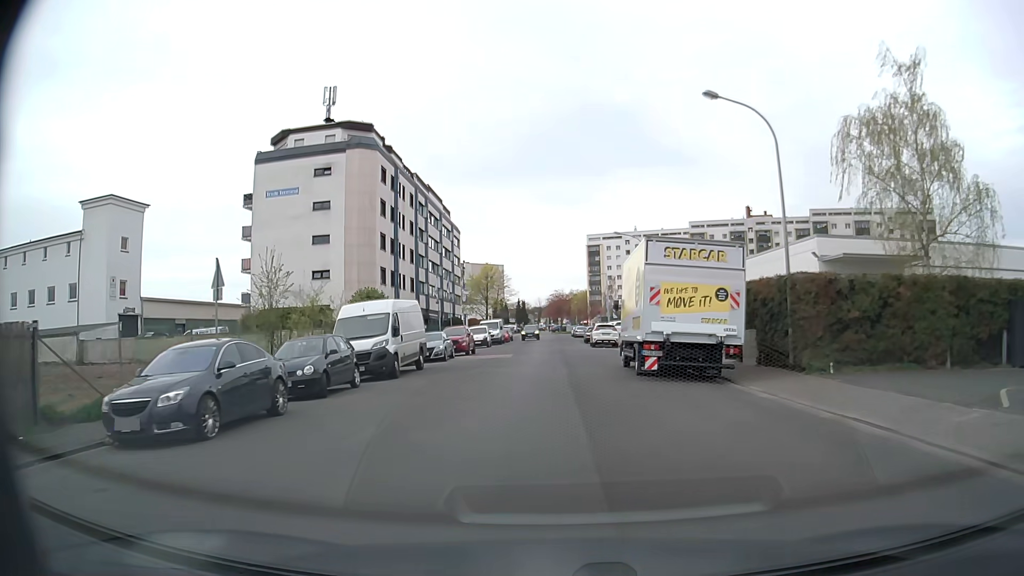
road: unclassified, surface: asphalt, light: Day
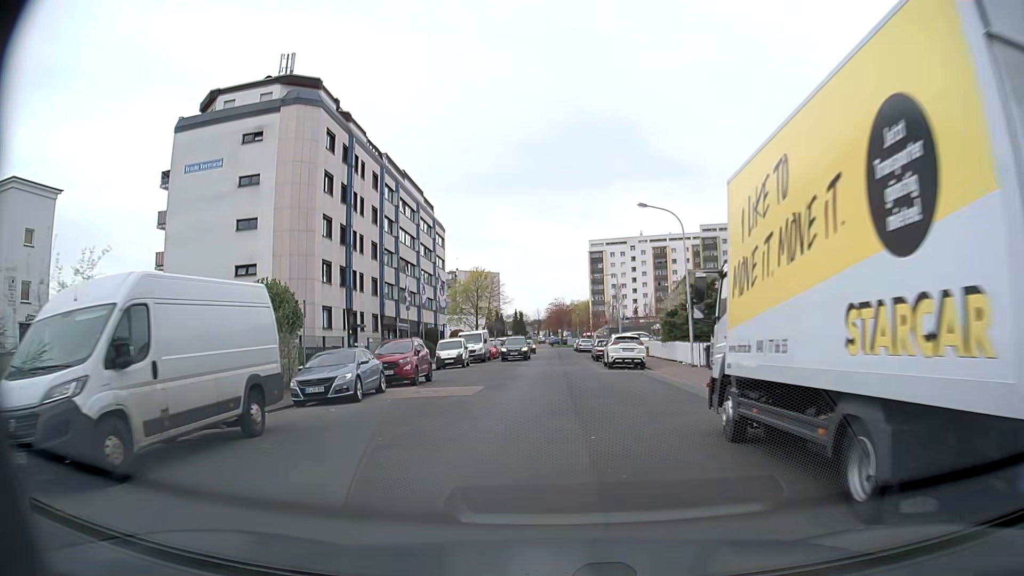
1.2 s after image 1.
(0.0, +13.9) m; 0°
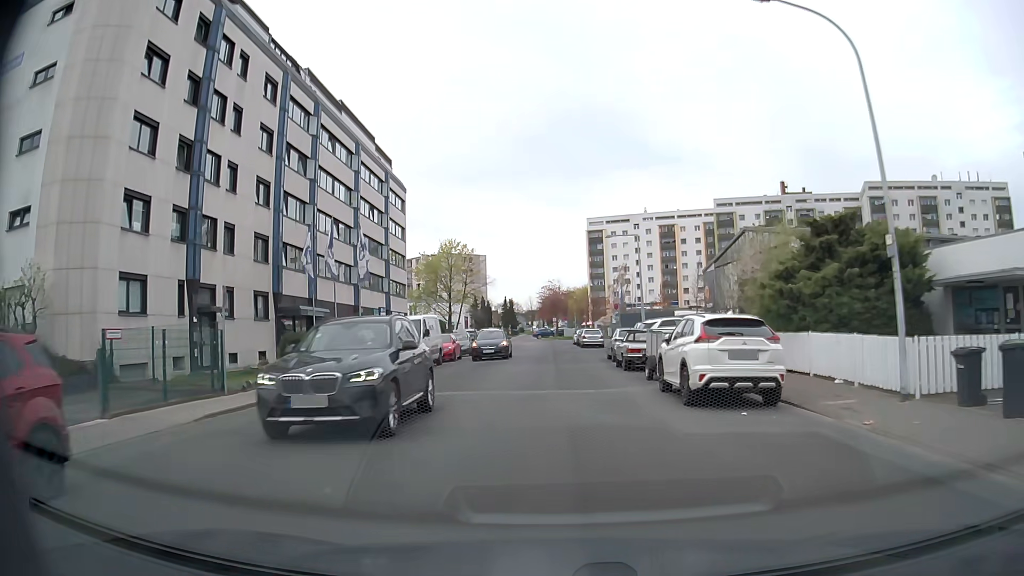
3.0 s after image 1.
(+0.1, +20.2) m; 0°
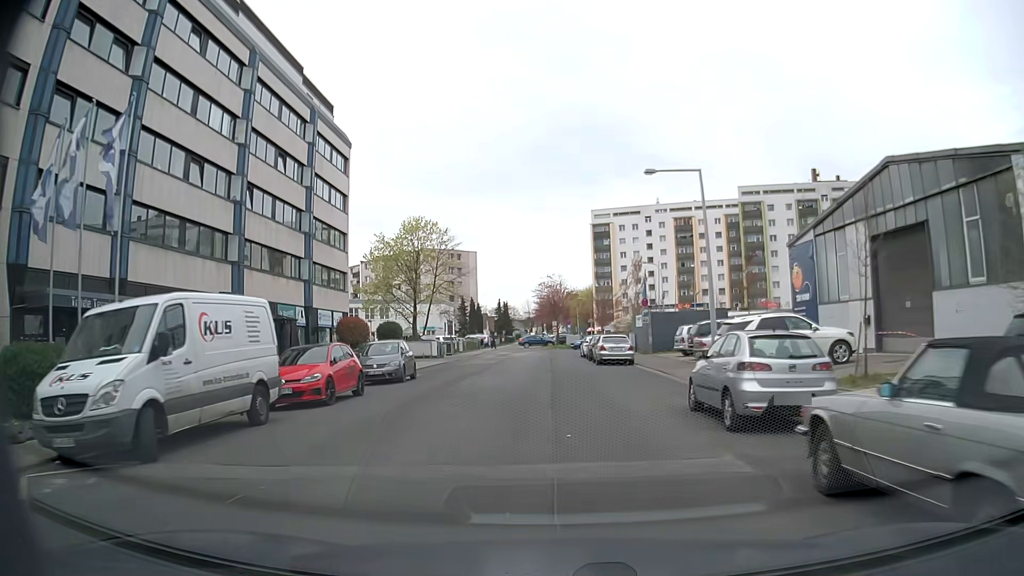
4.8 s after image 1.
(0.0, +19.5) m; 0°
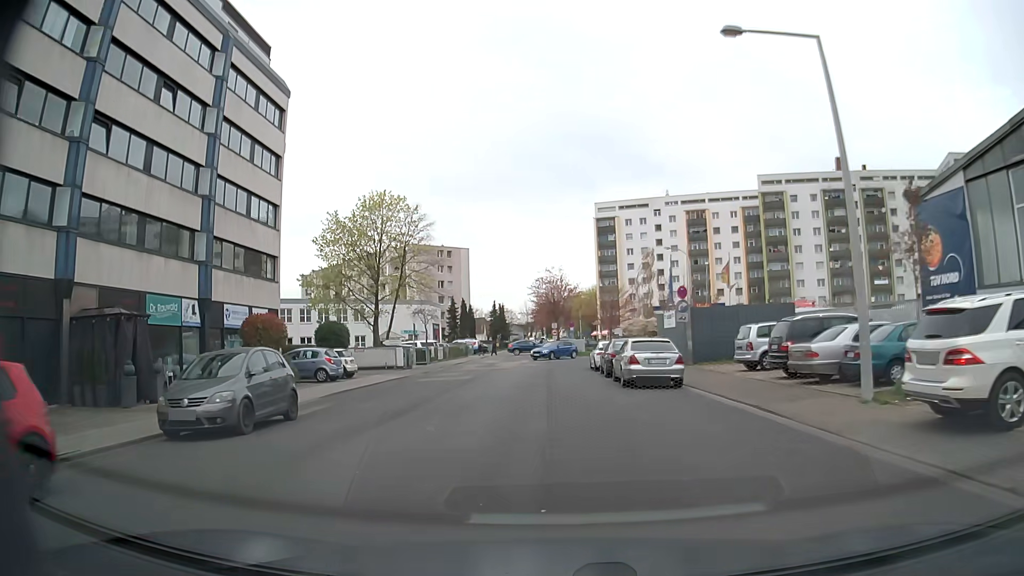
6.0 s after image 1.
(0.0, +12.5) m; 0°
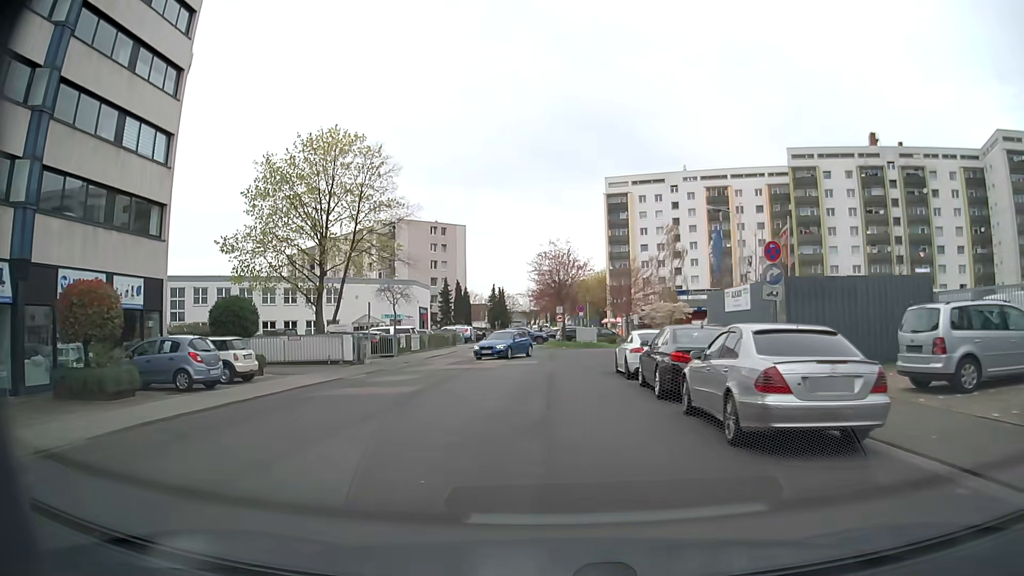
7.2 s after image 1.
(0.0, +11.9) m; 0°
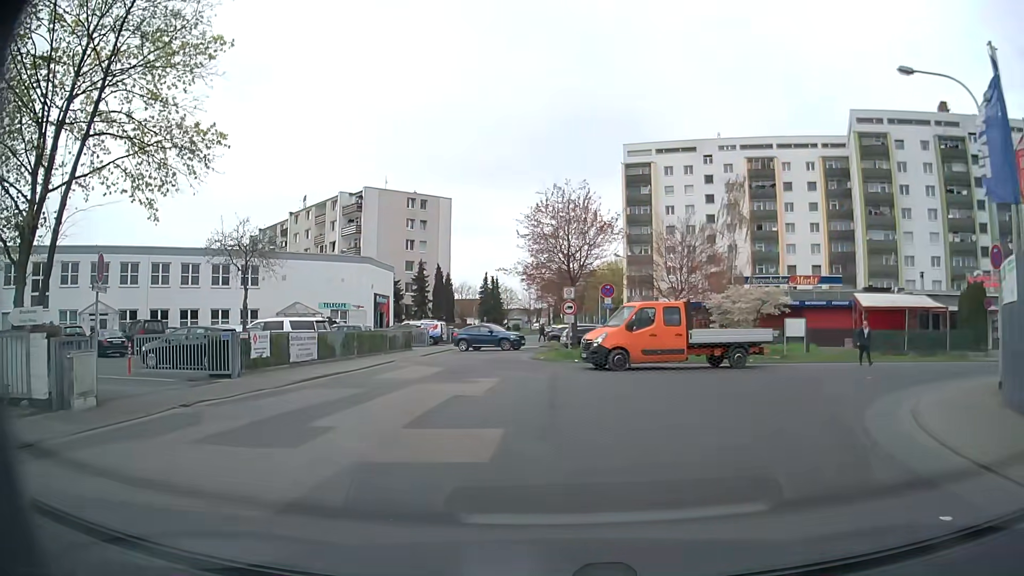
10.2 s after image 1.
(0.0, +20.7) m; 0°
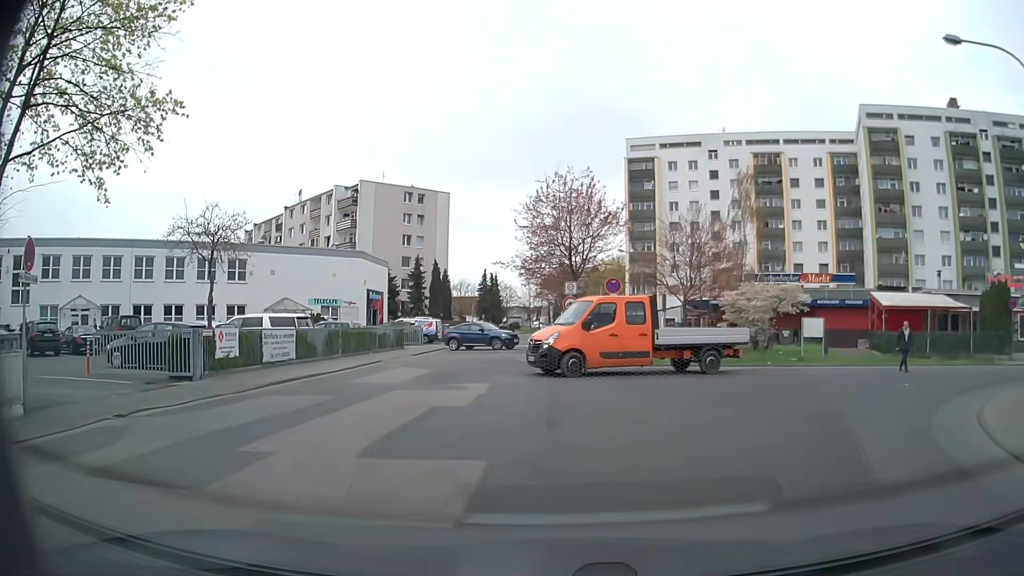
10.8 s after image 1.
(0.0, +2.2) m; 0°
